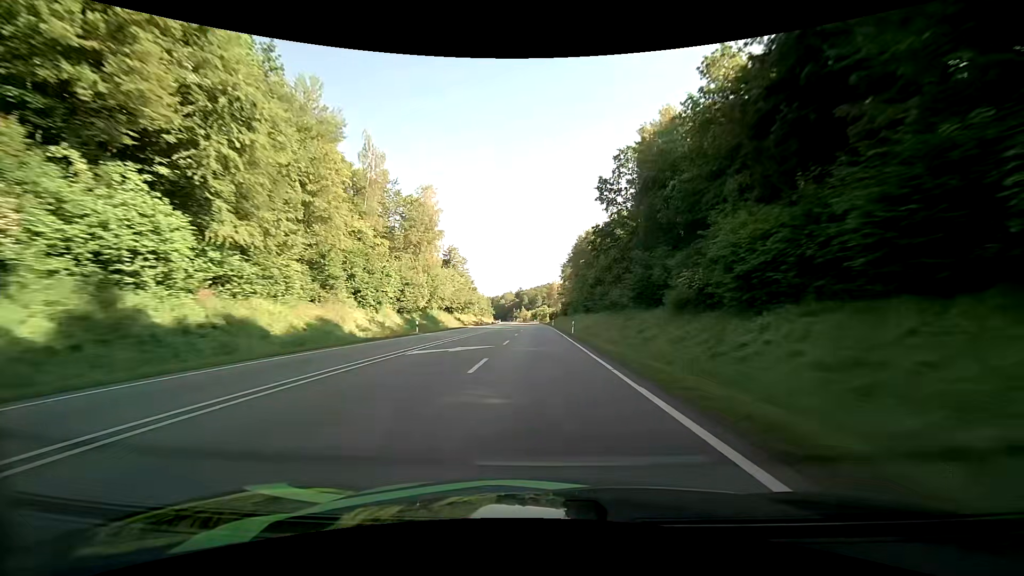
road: primary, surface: asphalt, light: Day
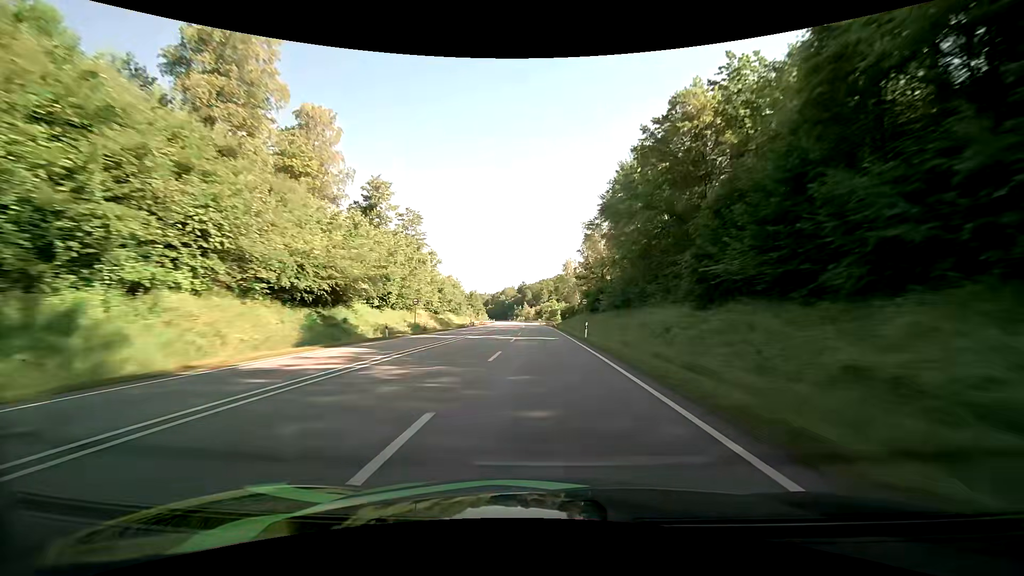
(-0.2, +57.2) m; -1°
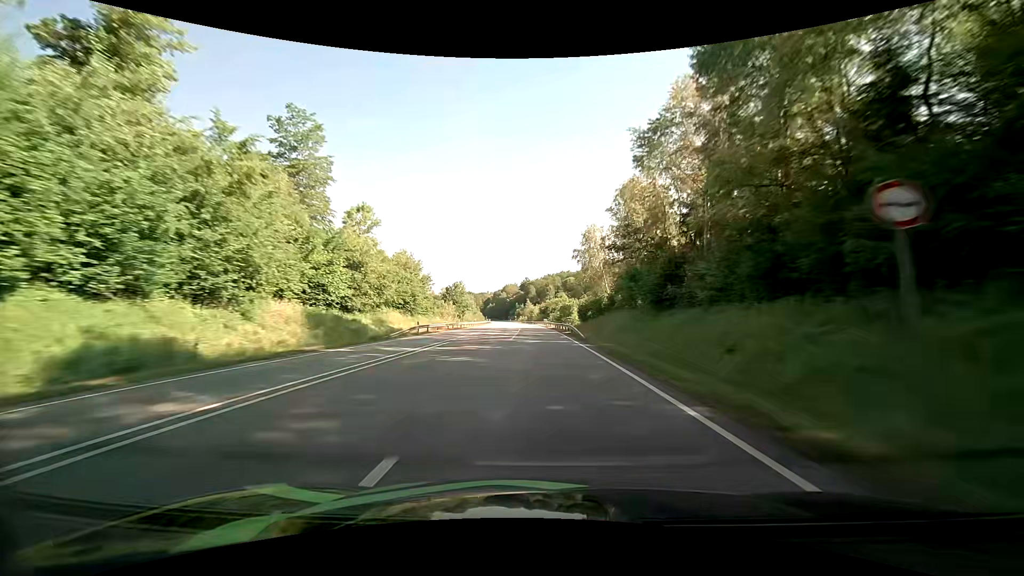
(-0.1, +38.4) m; -1°
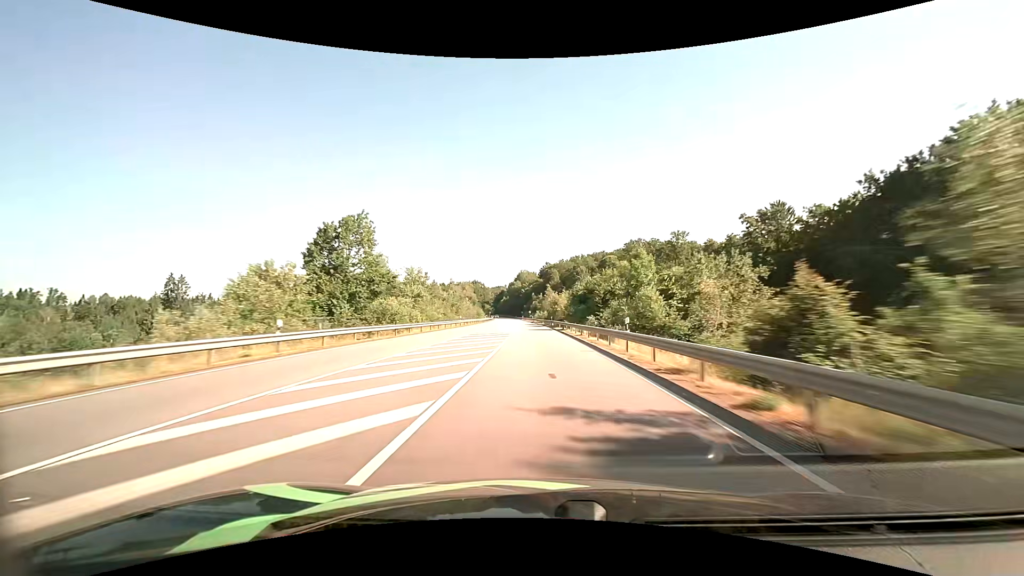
(-1.3, +77.5) m; -2°
(0, +10) (0, +20) (0, +30) (-1, +40) (-1, +50) (-1, +60) (-2, +70) (-2, +80) (-3, +90) (-4, +100) m
